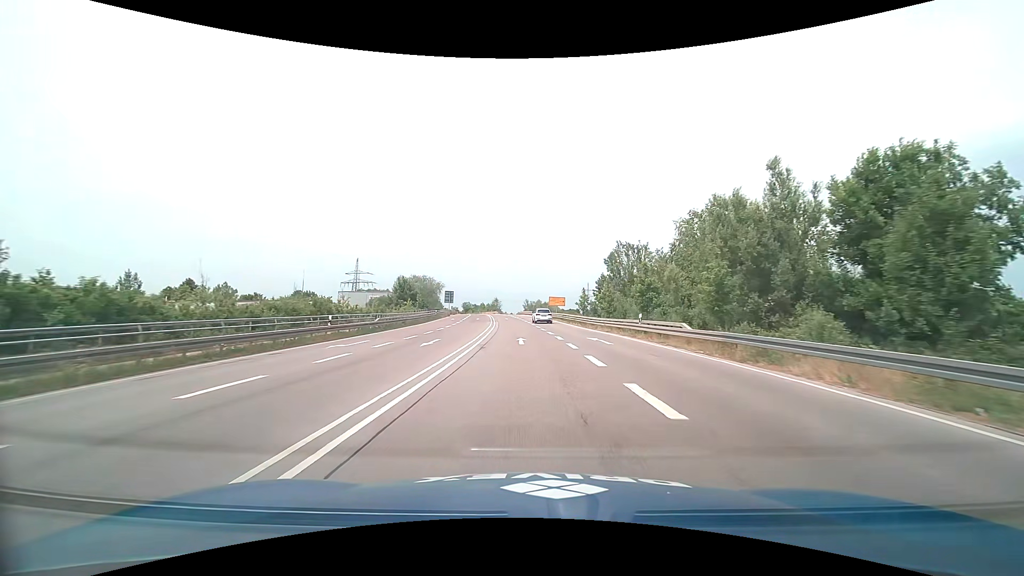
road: trunk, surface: asphalt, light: Day
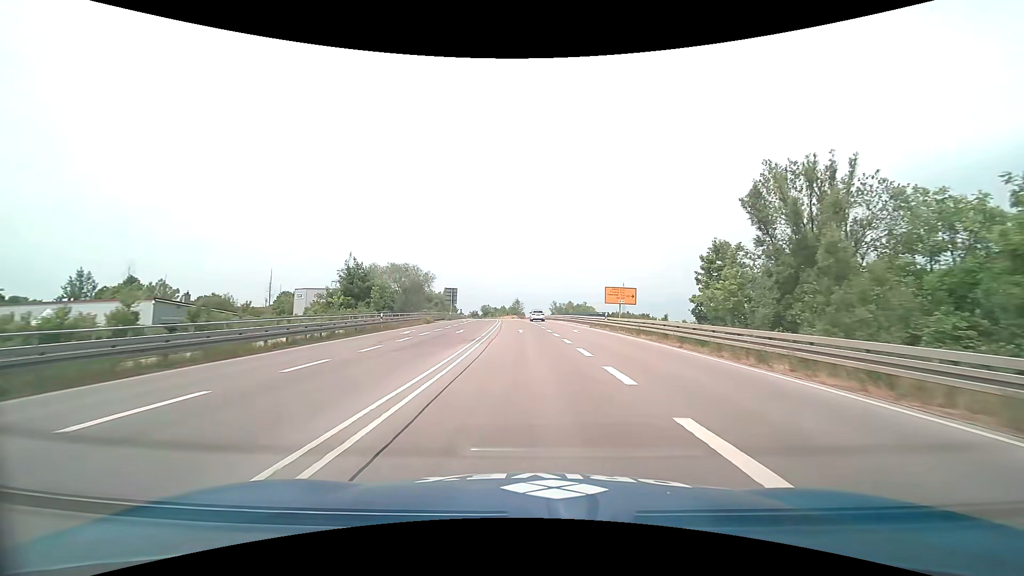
(-1.0, +38.8) m; -3°
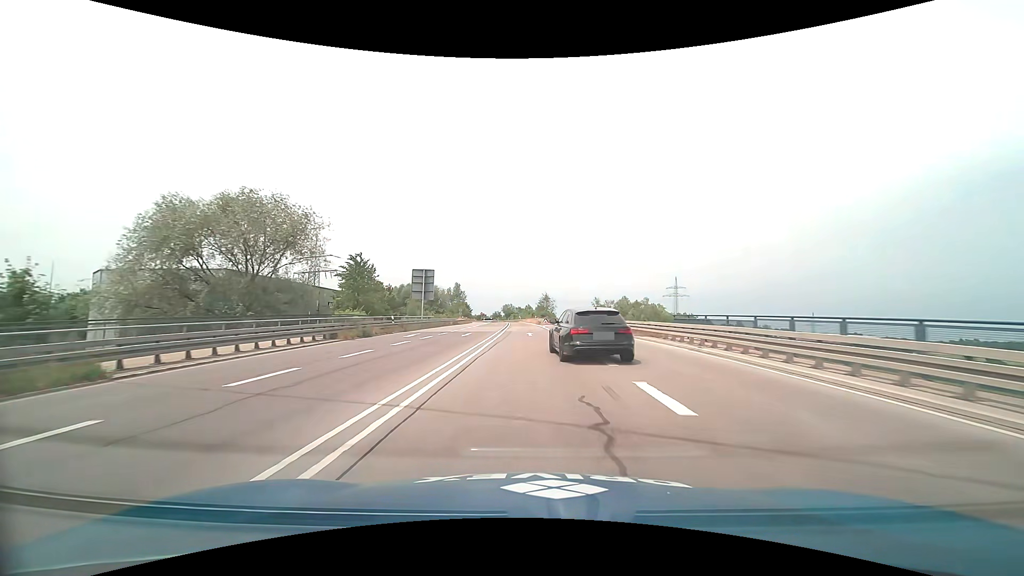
(-1.4, +51.0) m; -3°
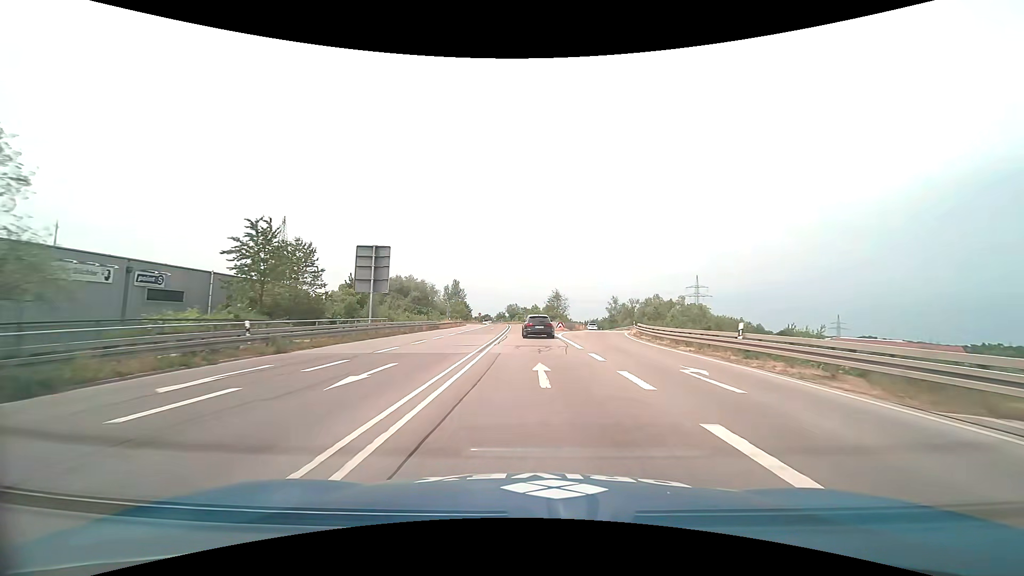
(-0.3, +21.2) m; -1°
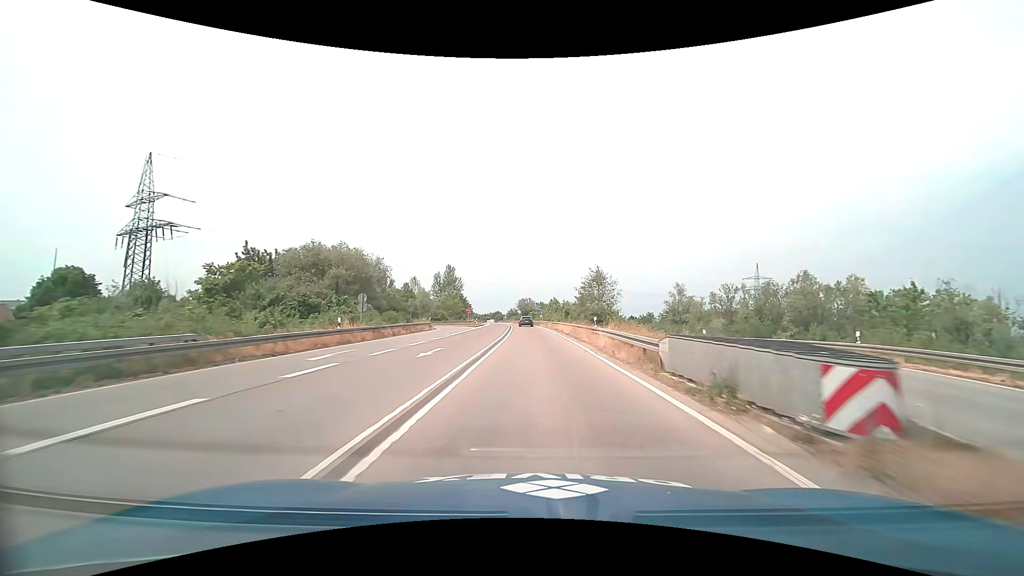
(-0.6, +44.0) m; -2°
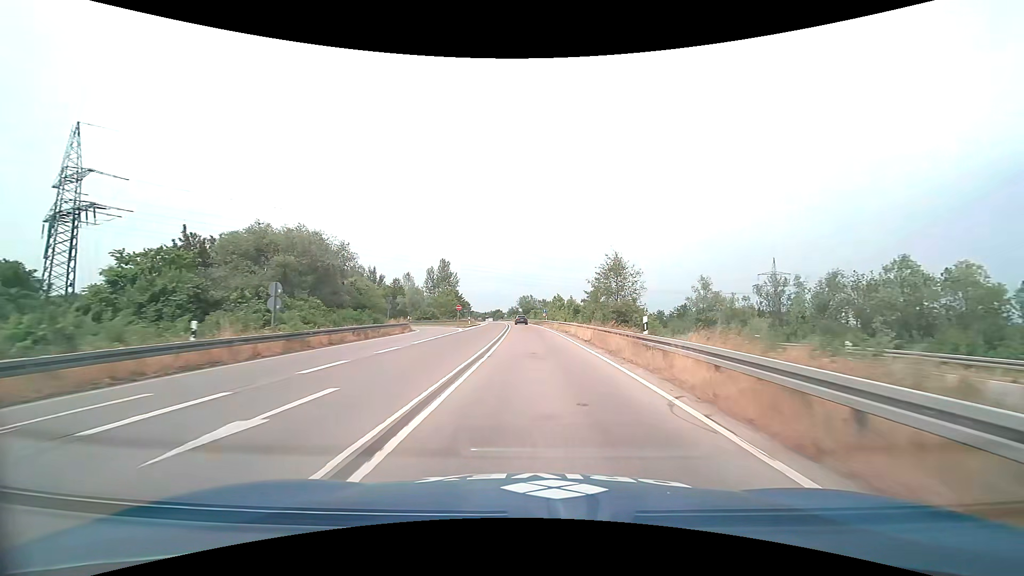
(0.0, +11.3) m; 0°
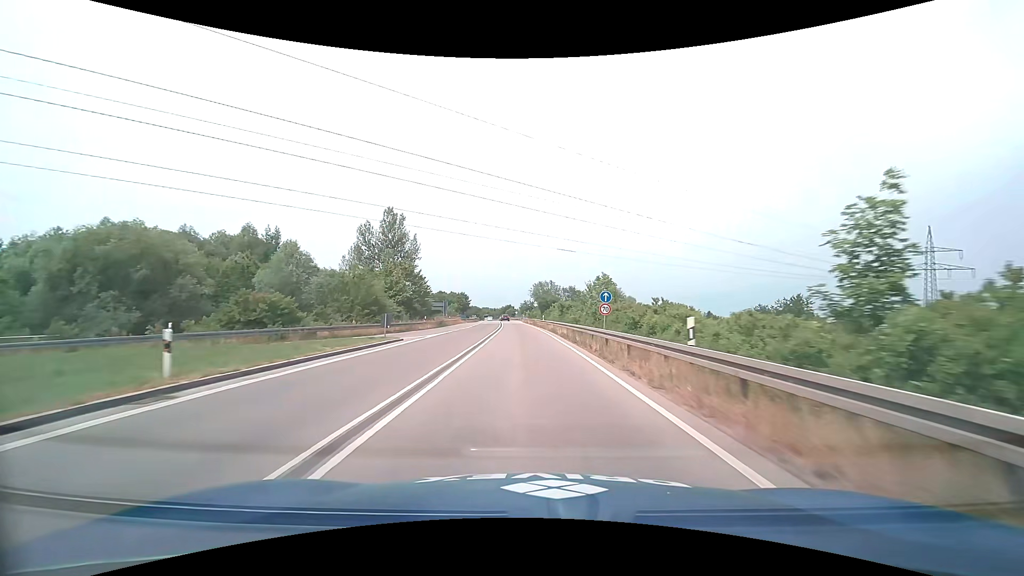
(-0.7, +58.2) m; -2°
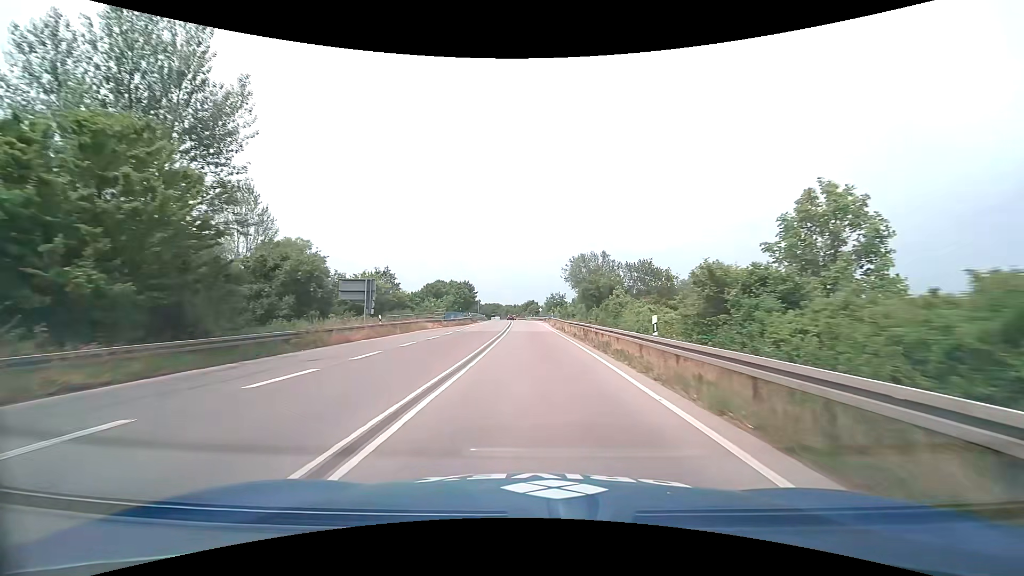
(-1.3, +47.3) m; -3°
(0, +10) (0, +20) (0, +30) (-1, +40) (-1, +50) (-1, +60) (-1, +70) (-2, +80) (-2, +90) (-3, +100) m
